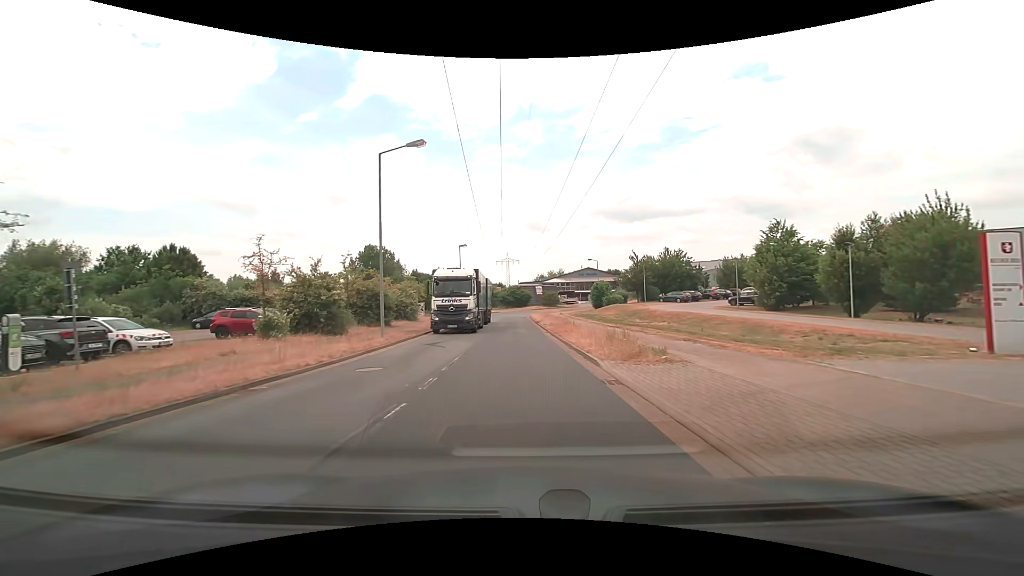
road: residential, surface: asphalt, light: Day
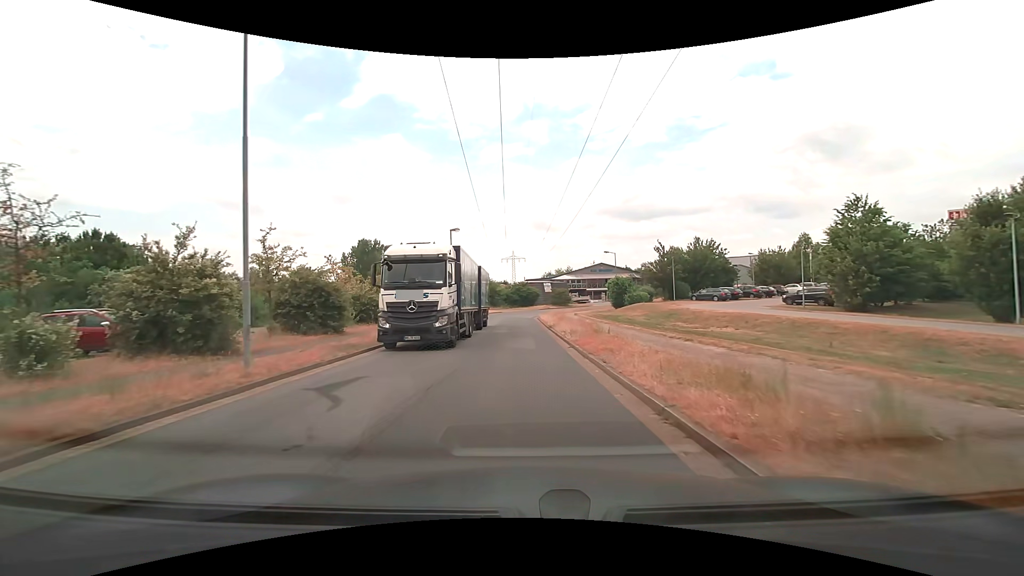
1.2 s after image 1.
(-0.1, +10.7) m; 0°
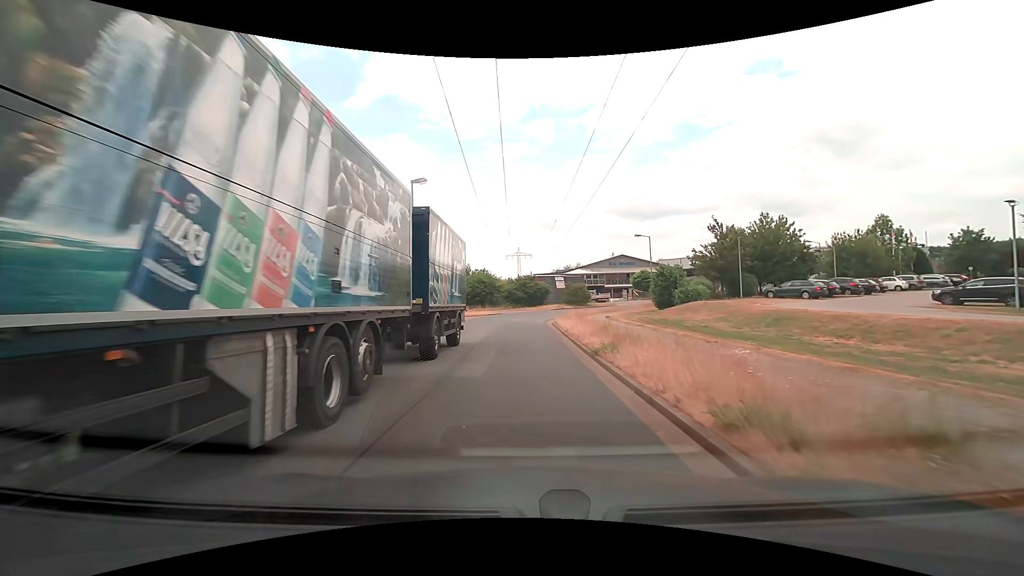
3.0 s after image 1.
(-0.2, +16.5) m; -1°
(0, +10) (0, +20) (0, +30) (0, +40) (+3, +49) (+9, +58) (+17, +64) (+26, +69) (+34, +74) (+43, +80) m
